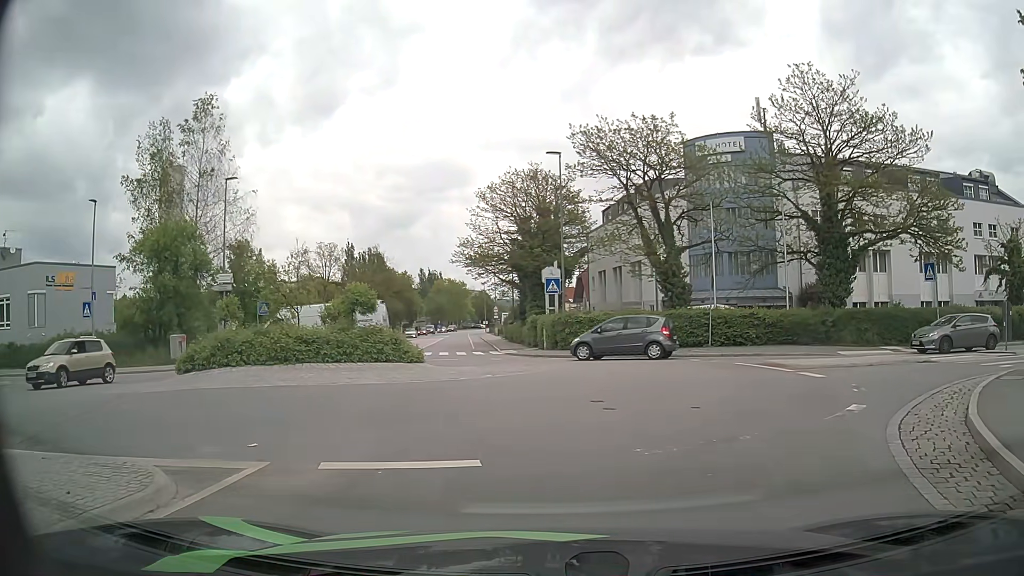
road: tertiary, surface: asphalt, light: Day
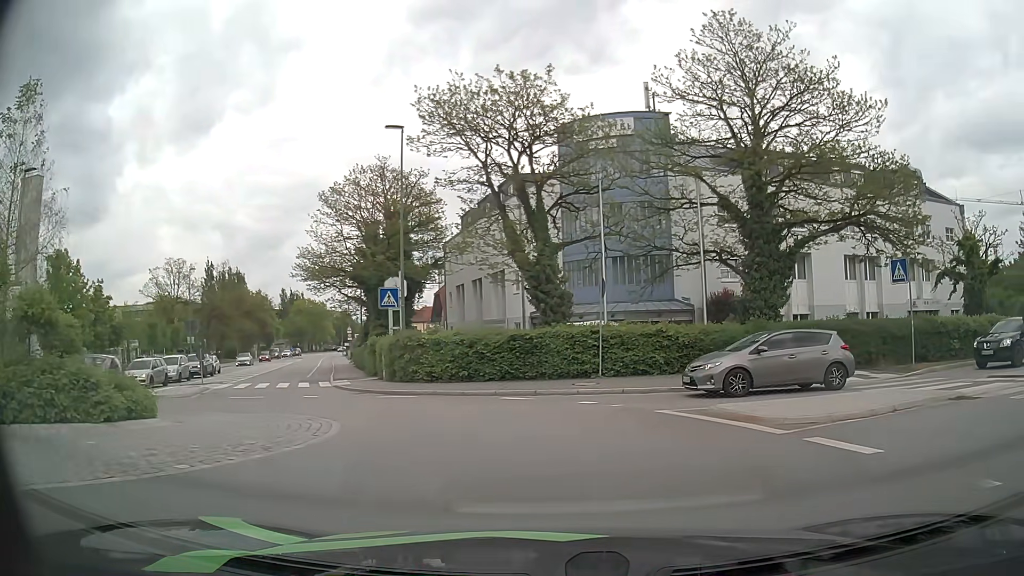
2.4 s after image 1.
(+0.9, +8.1) m; +12°
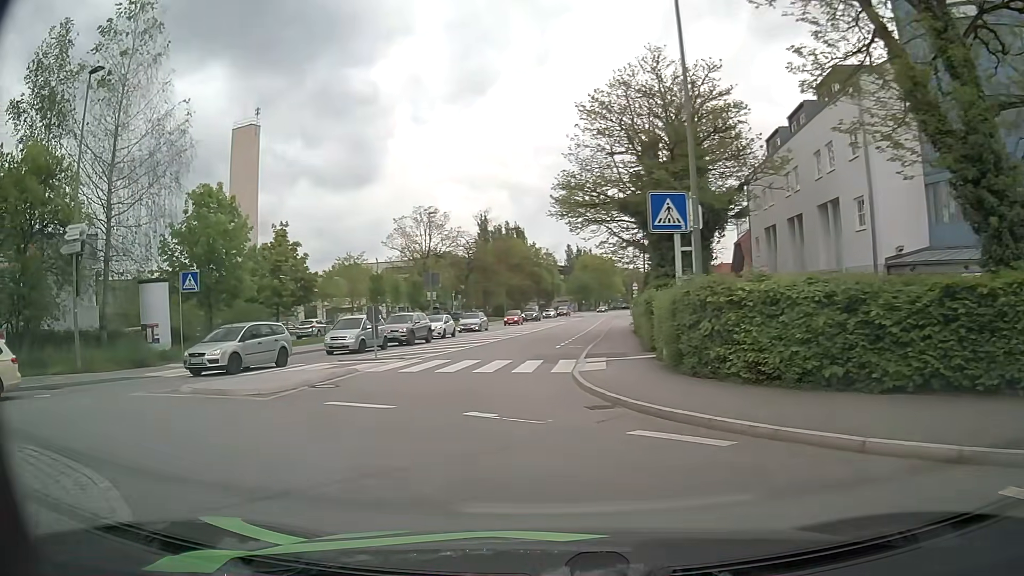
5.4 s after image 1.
(-1.9, +12.8) m; -26°
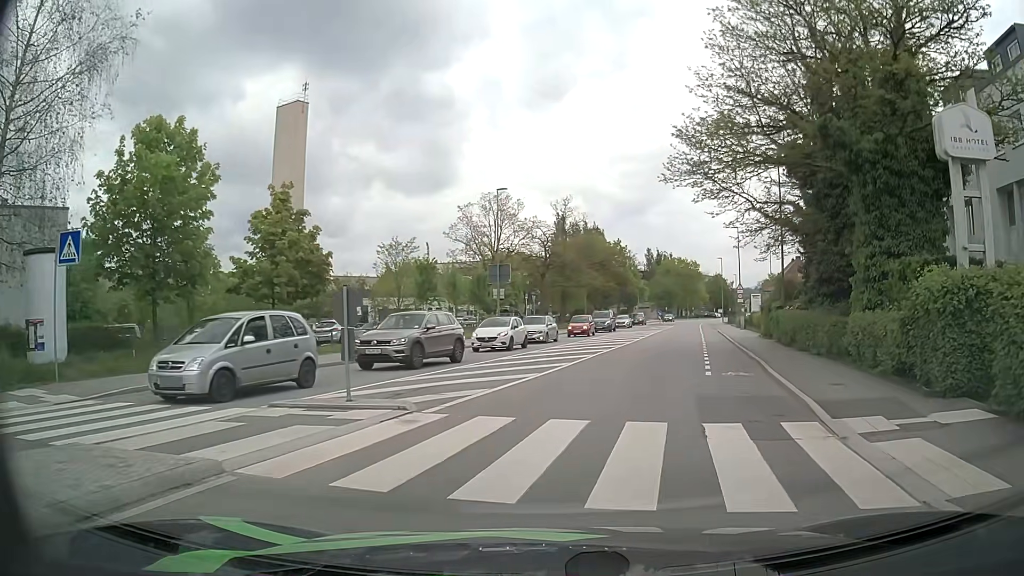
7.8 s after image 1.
(-1.4, +12.6) m; -5°
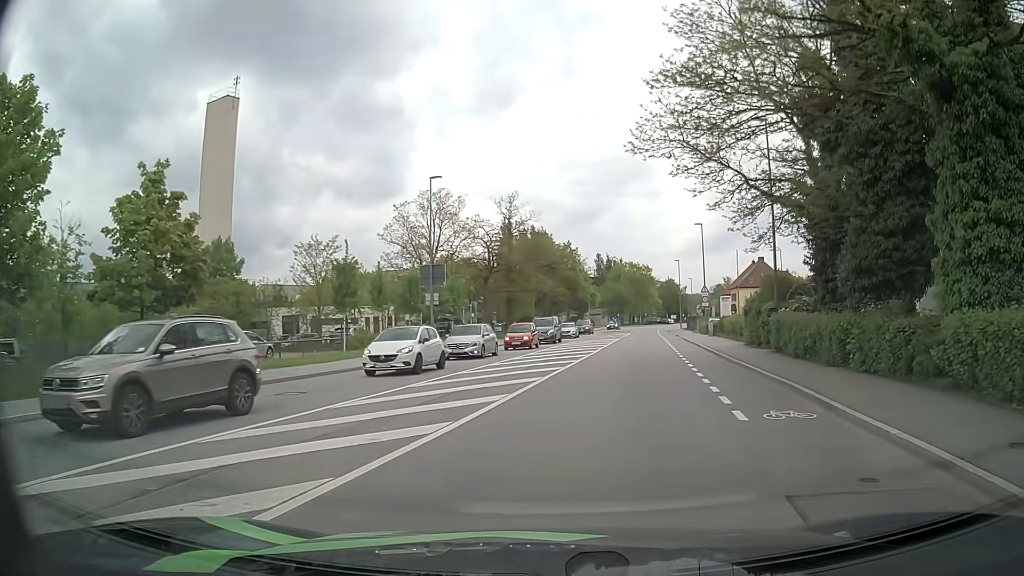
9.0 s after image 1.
(+0.2, +6.9) m; +3°
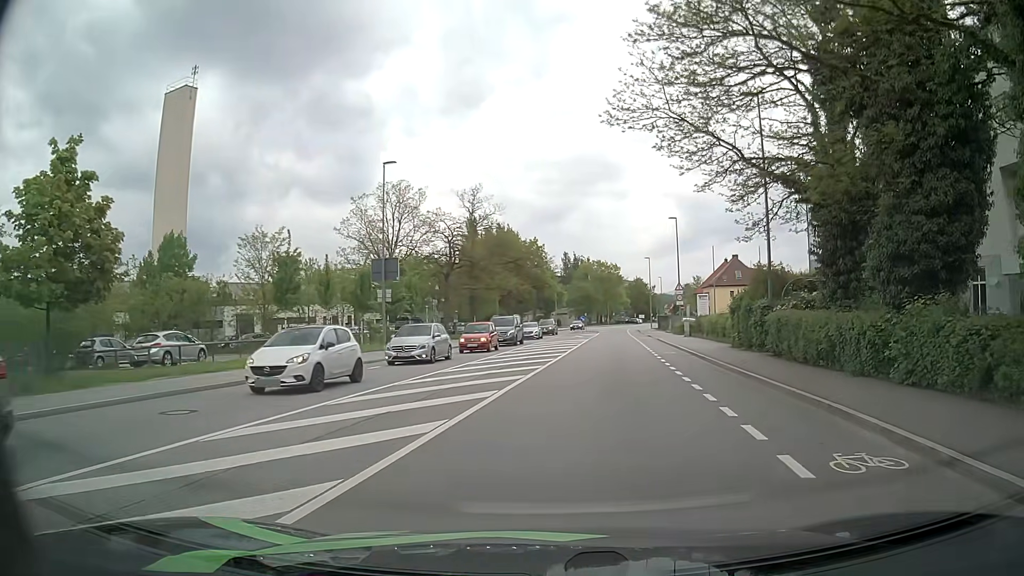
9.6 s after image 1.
(+0.1, +3.7) m; +3°
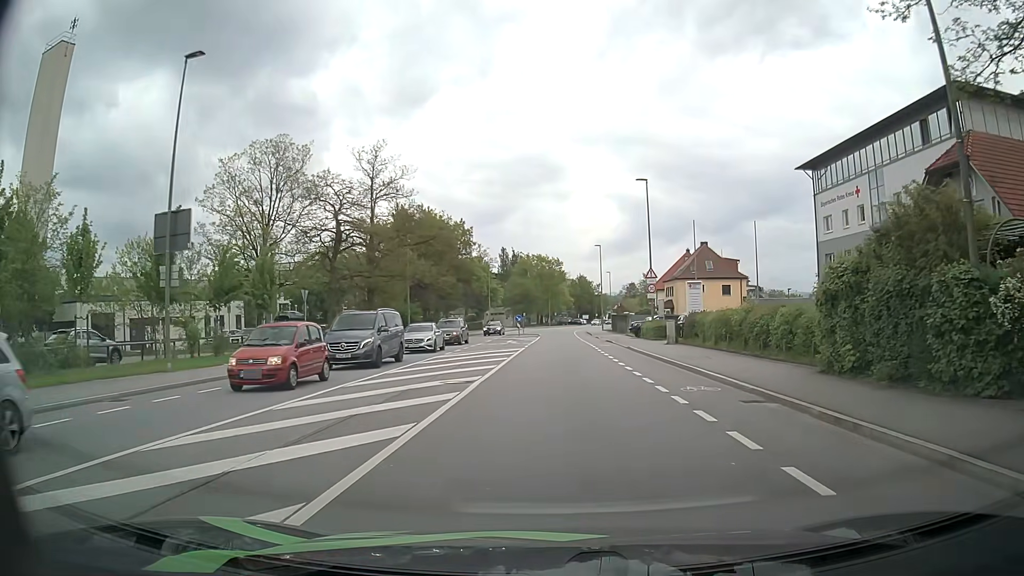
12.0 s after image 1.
(+1.0, +16.9) m; +4°
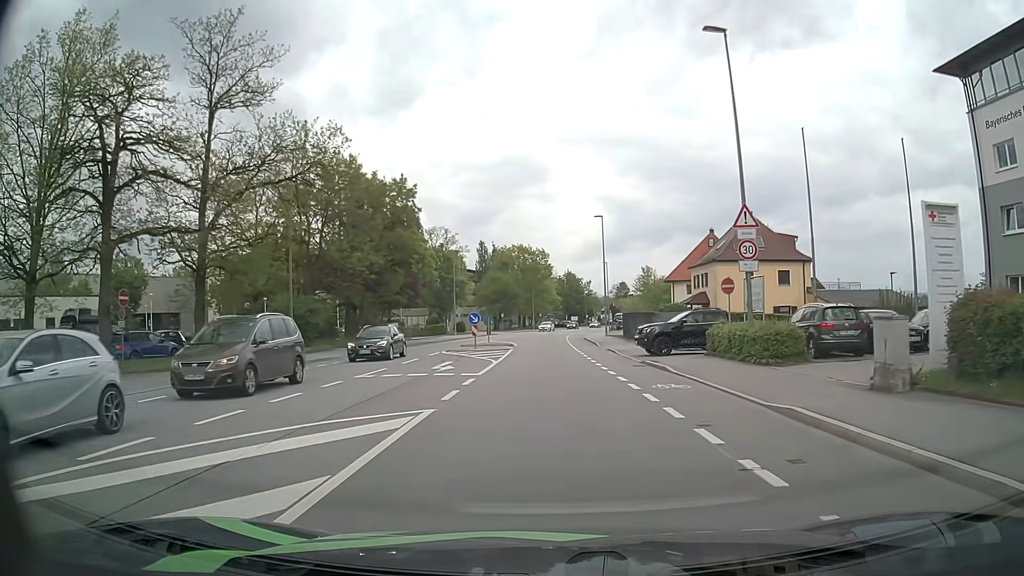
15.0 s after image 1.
(+0.6, +23.9) m; +2°
(0, +10) (0, +20) (0, +30) (0, +40) (0, +50) (0, +60) (+1, +70) (+2, +80) (+3, +90) (+4, +100) m
